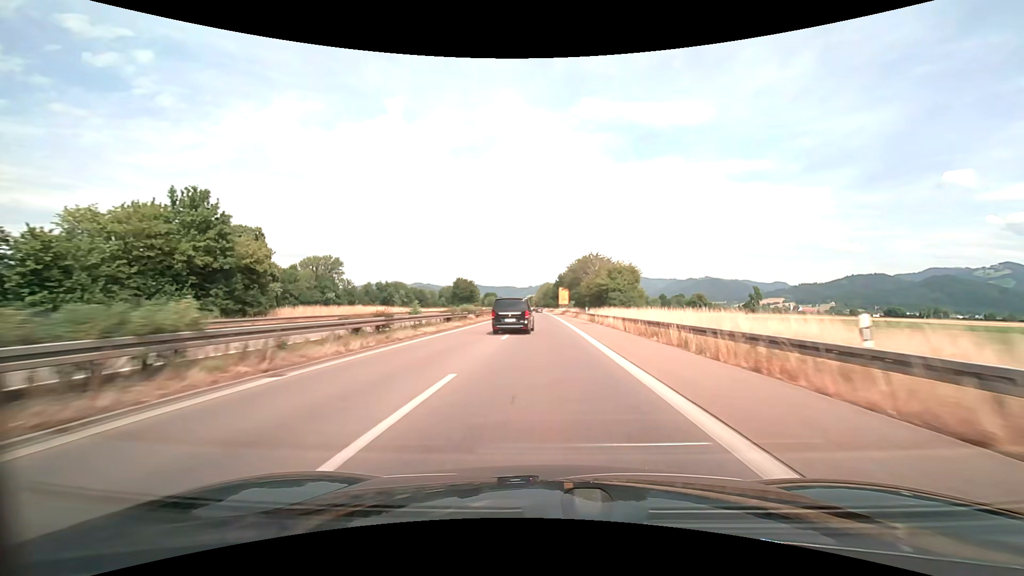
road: trunk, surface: asphalt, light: Day
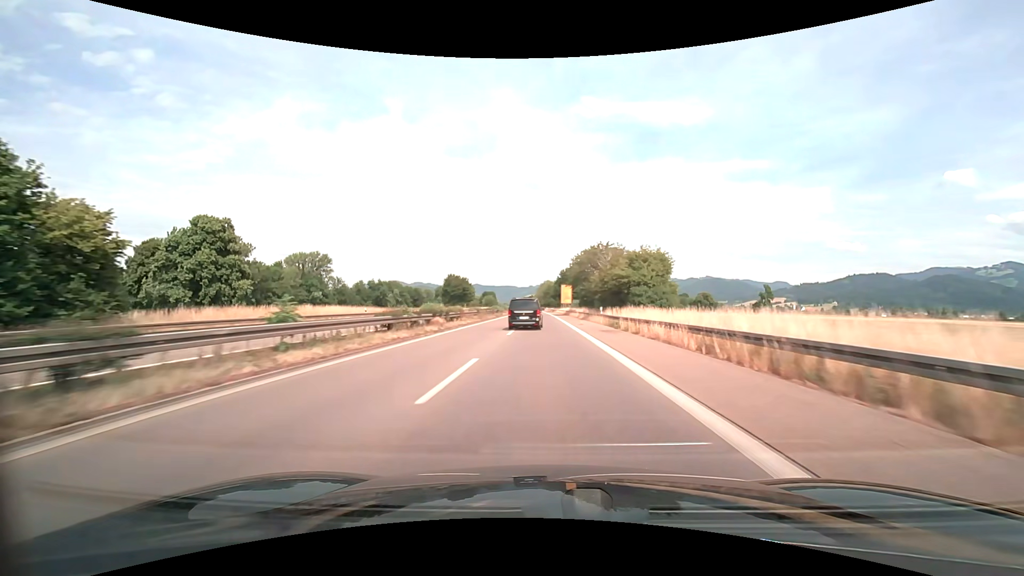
(0.0, +14.3) m; 0°
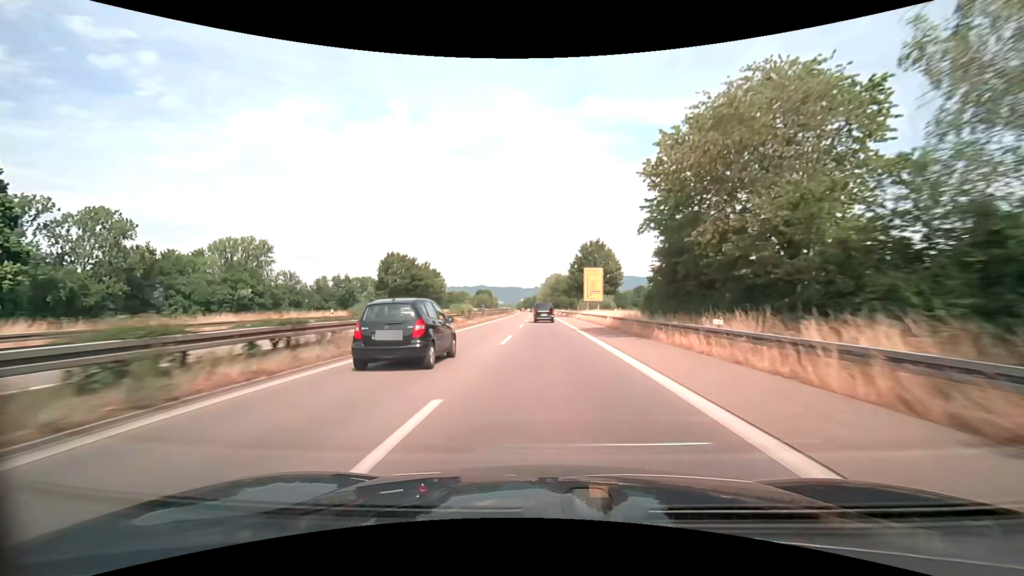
(-0.4, +57.5) m; -1°
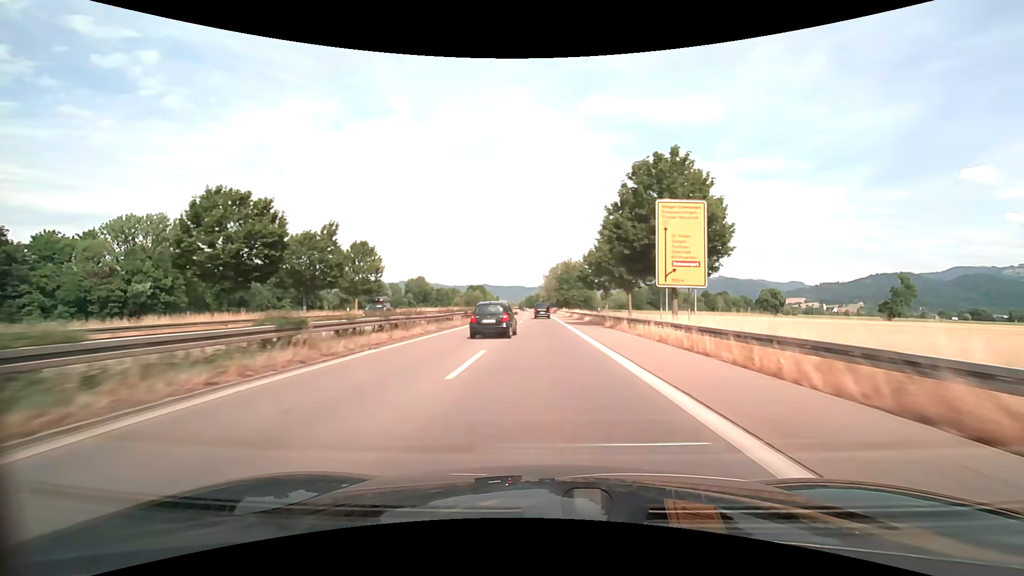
(-0.1, +43.7) m; 0°
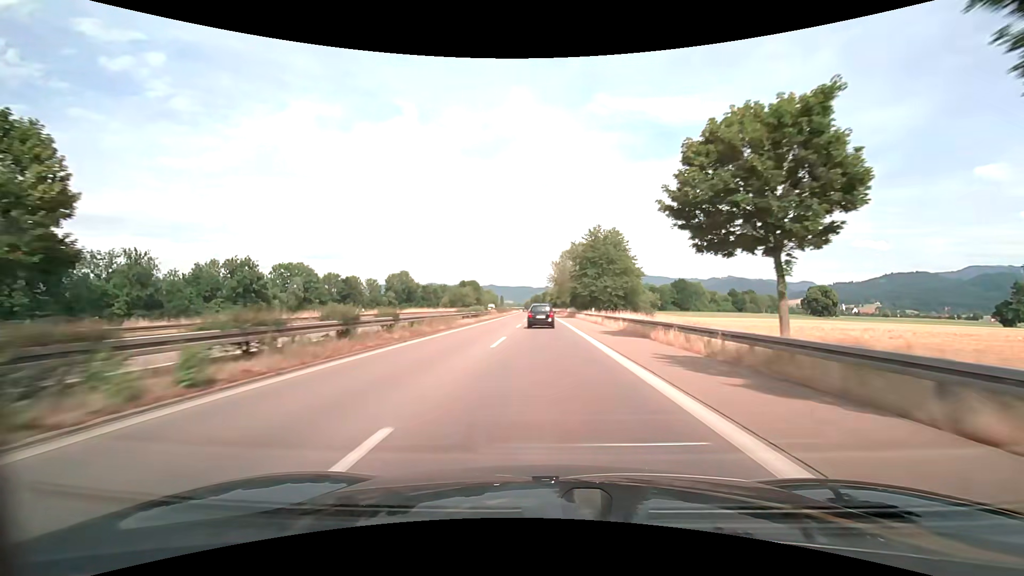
(-0.4, +44.3) m; -1°
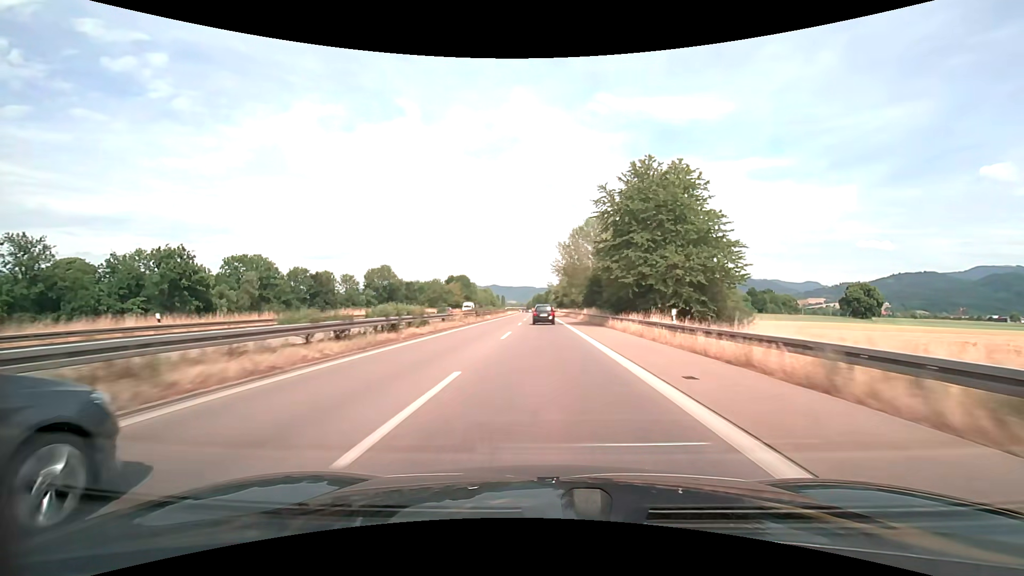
(-0.1, +29.8) m; 0°
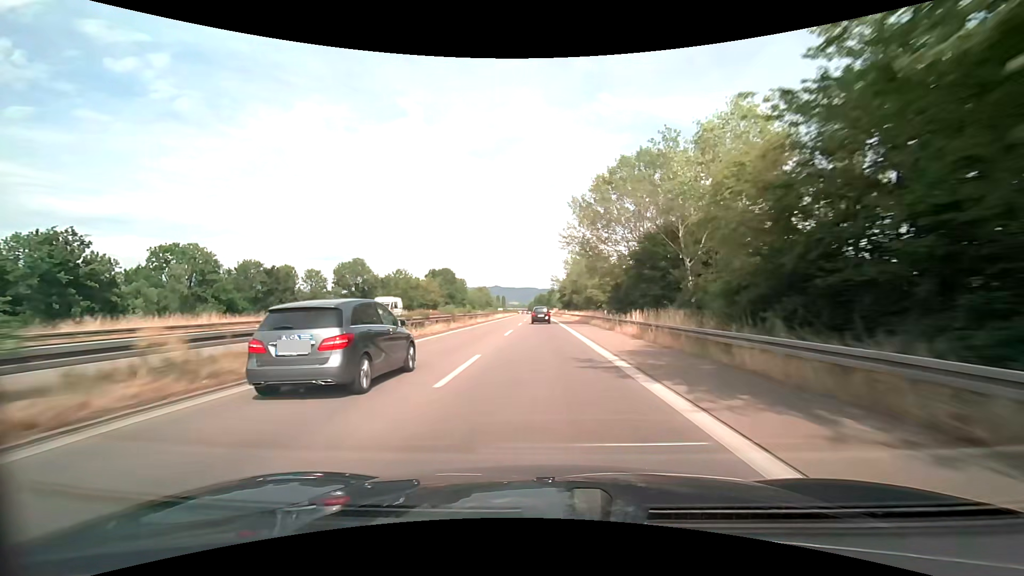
(-0.1, +30.4) m; 0°
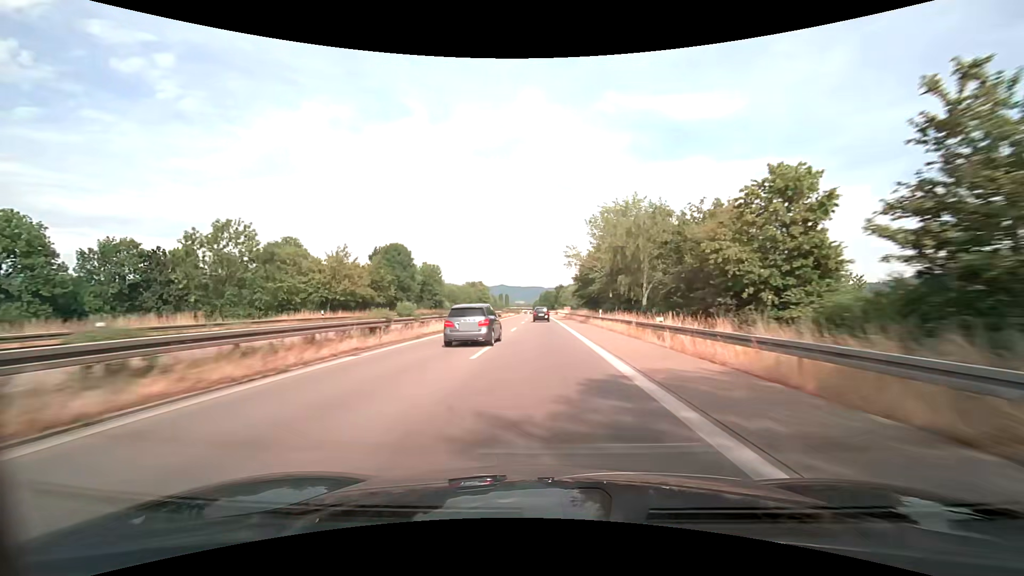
(-0.1, +47.1) m; 0°
(0, +10) (0, +20) (0, +30) (0, +40) (0, +50) (0, +60) (-1, +70) (-1, +80) (-1, +90) (-1, +100) m
